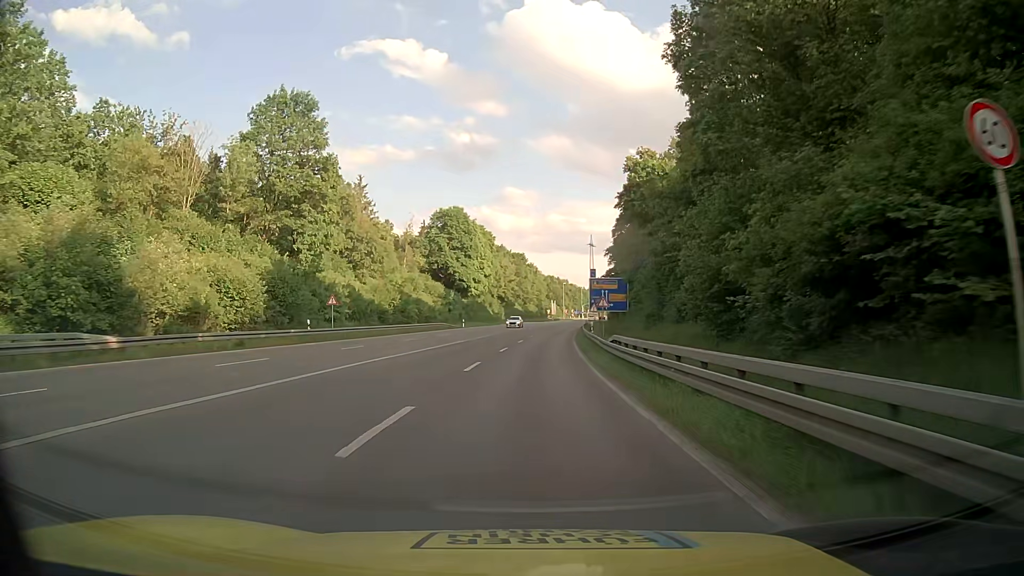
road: secondary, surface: asphalt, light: Day
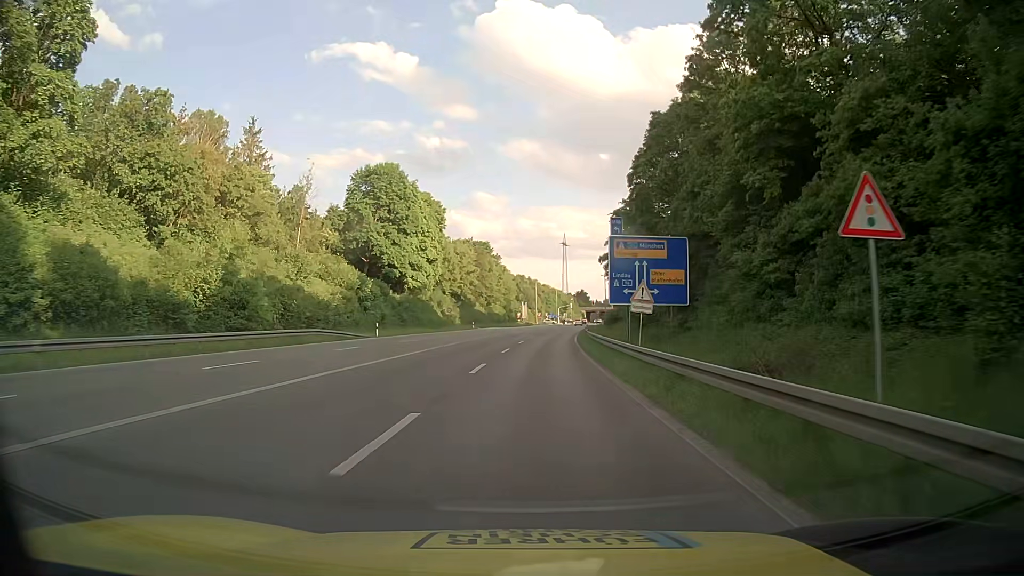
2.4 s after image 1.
(+0.7, +36.5) m; +3°
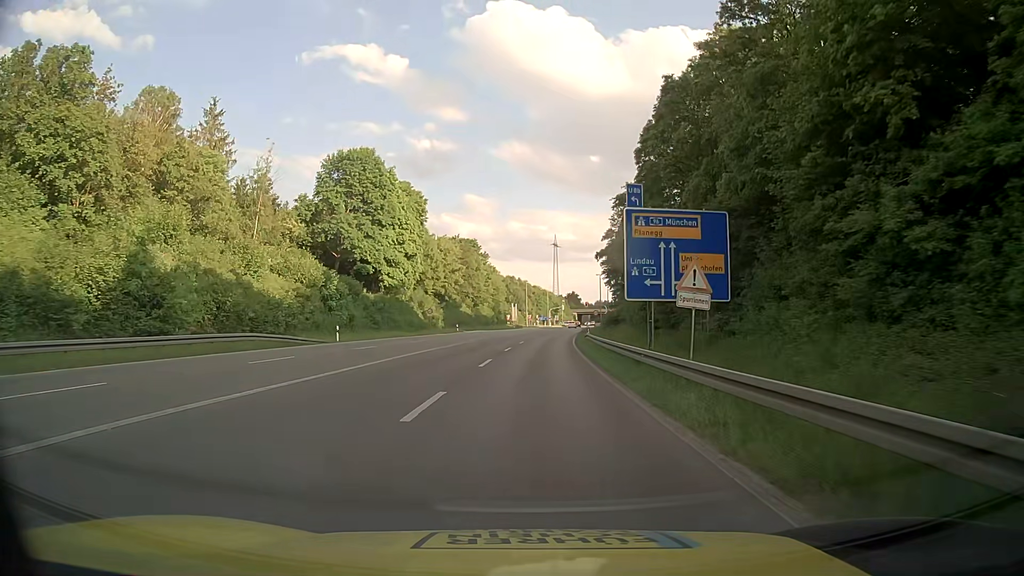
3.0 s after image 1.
(0.0, +8.6) m; +1°
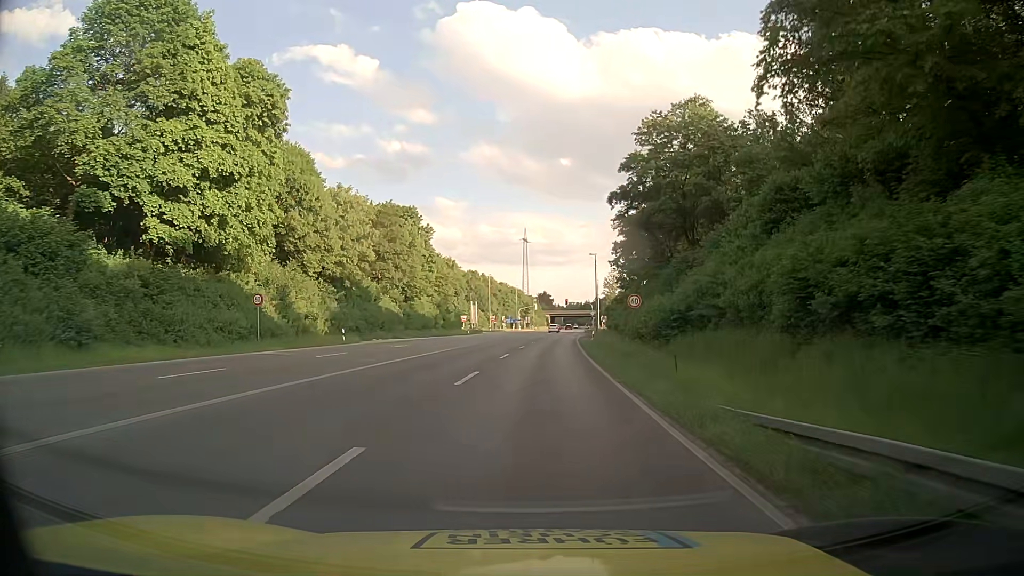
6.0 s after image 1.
(+0.9, +41.9) m; +2°
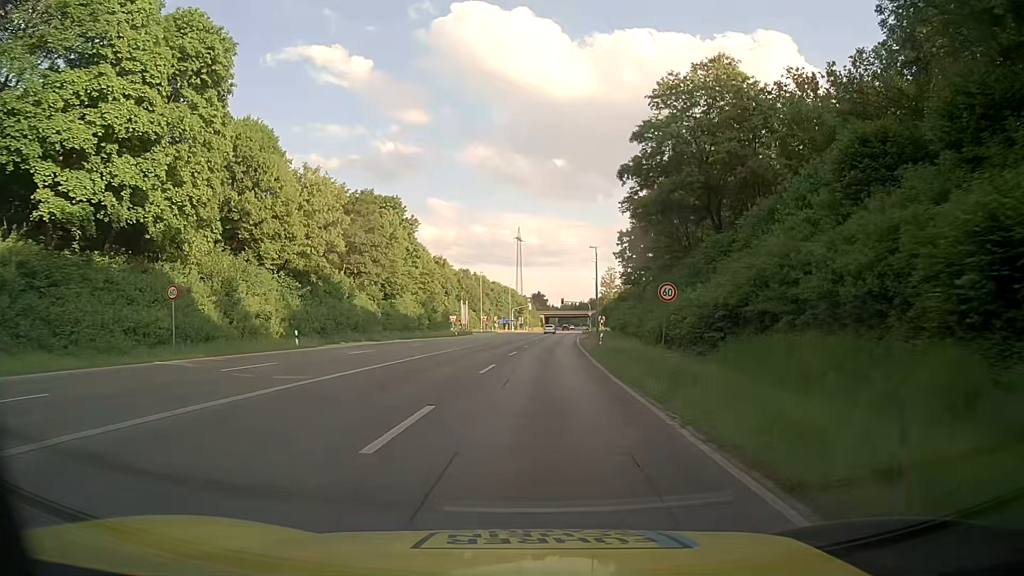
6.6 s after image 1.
(+0.1, +8.3) m; +1°
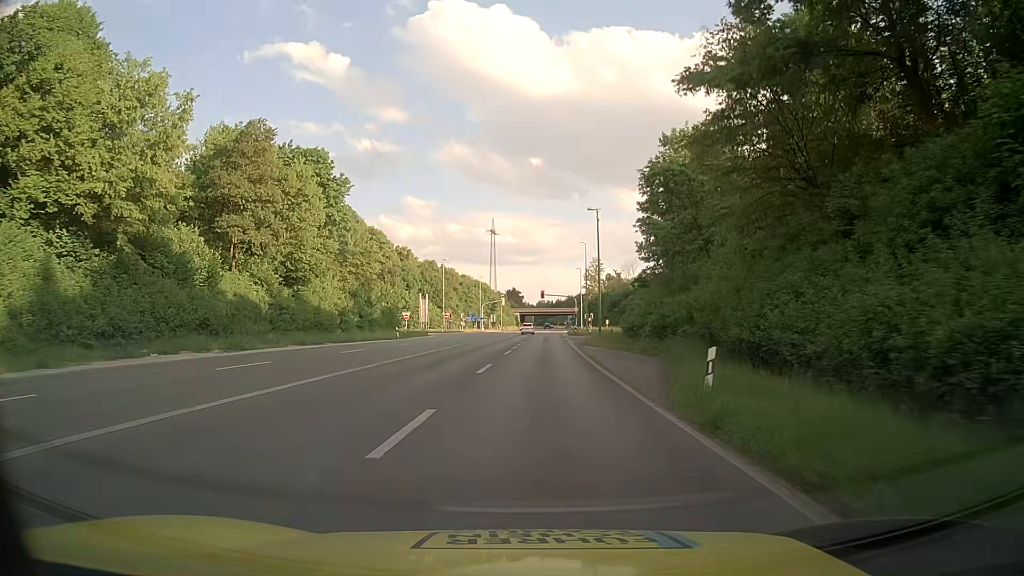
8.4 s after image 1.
(+0.5, +24.4) m; +3°
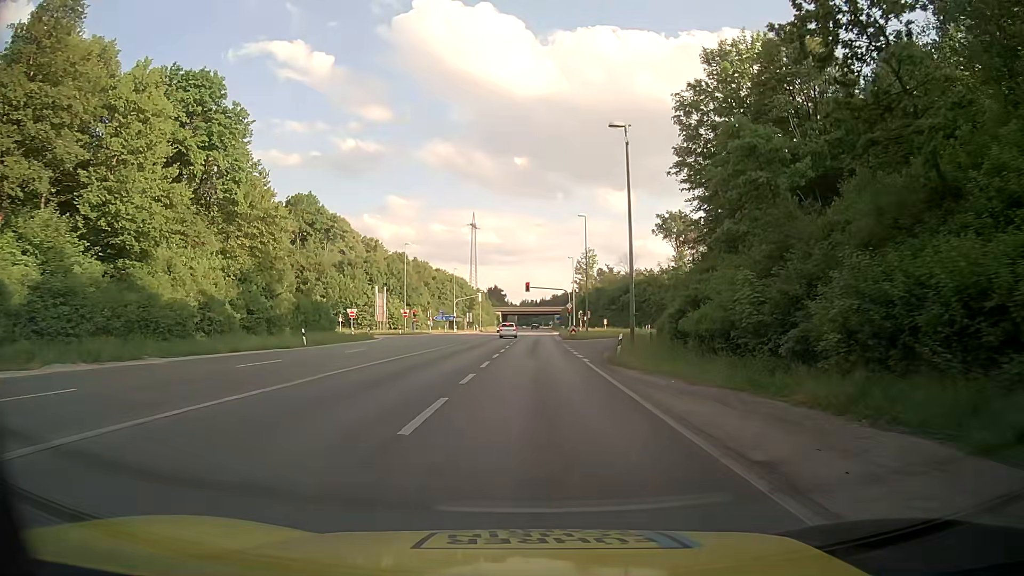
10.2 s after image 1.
(+0.1, +22.3) m; +1°
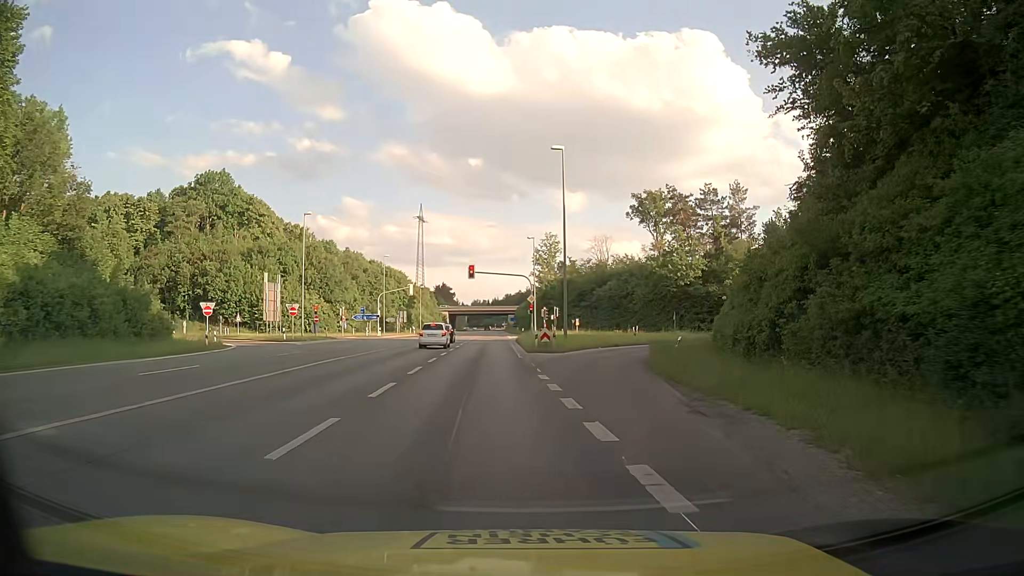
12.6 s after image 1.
(+0.8, +26.5) m; +4°
(0, +10) (+1, +20) (+3, +30) (+6, +39) (+11, +48) (+17, +56) (+26, +60) (+36, +62) (+46, +62) (+56, +60) m
